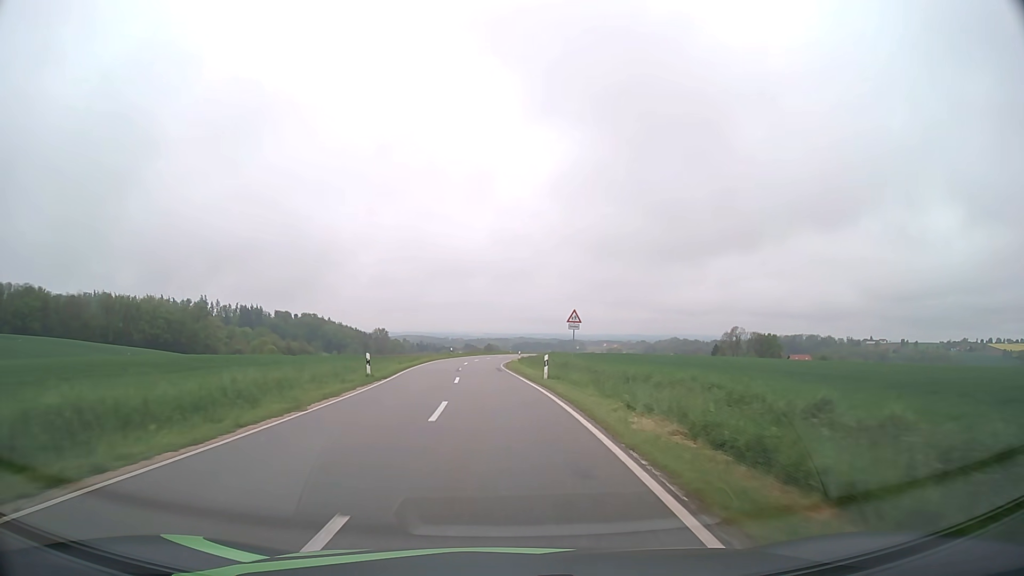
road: tertiary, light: Day
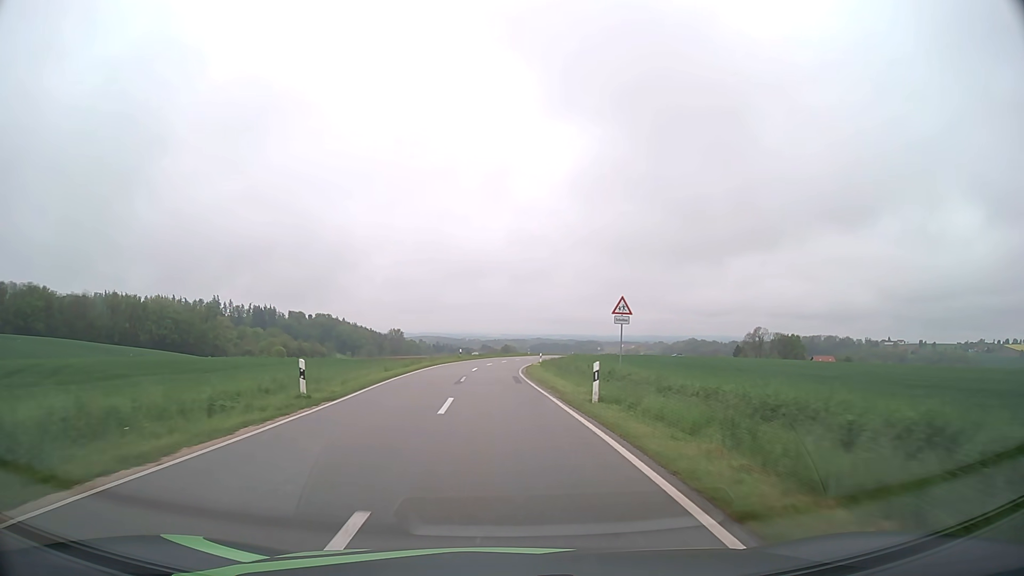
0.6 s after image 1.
(-0.1, +10.7) m; -1°
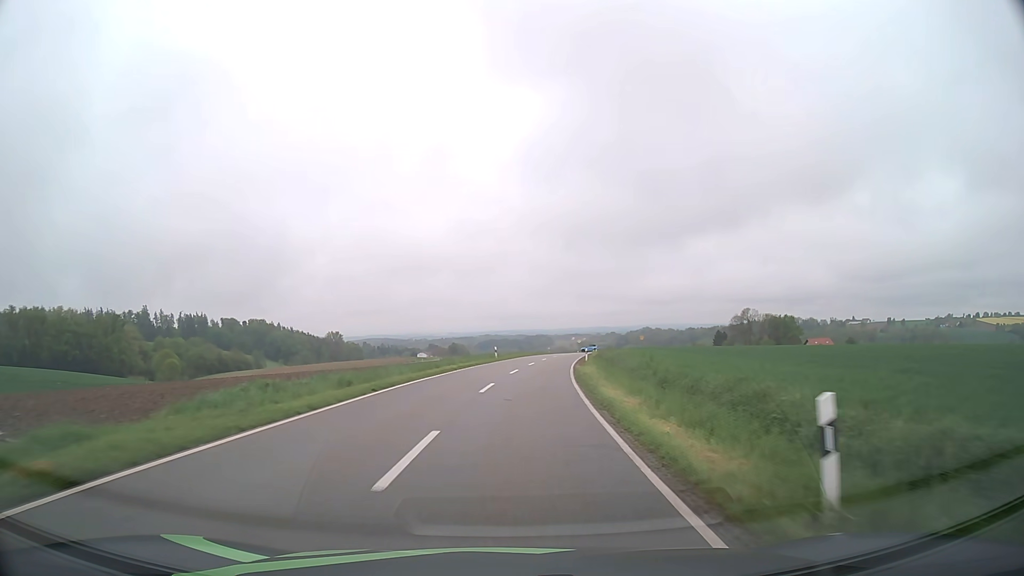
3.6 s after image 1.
(-0.1, +55.5) m; +4°
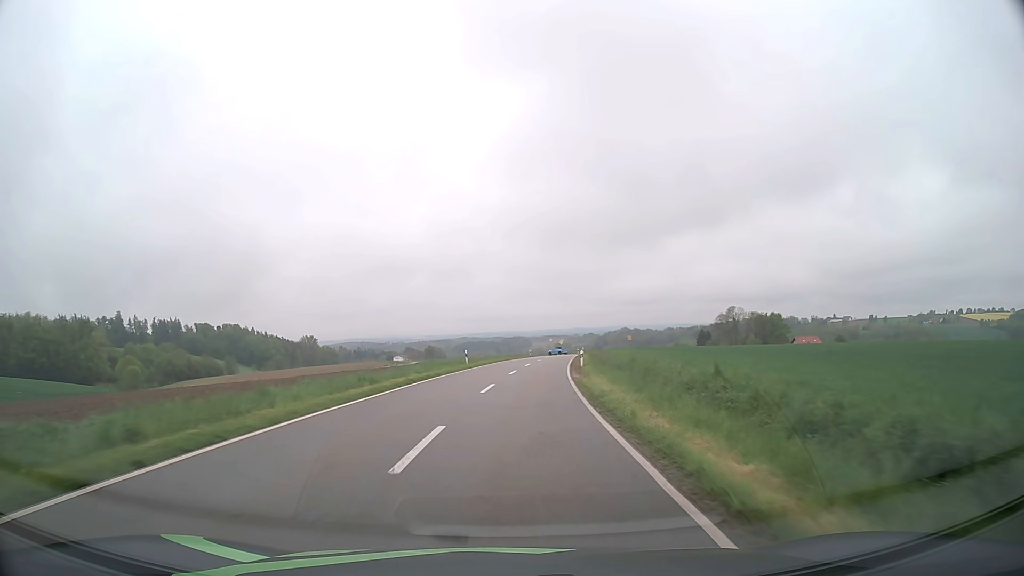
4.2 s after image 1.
(+0.2, +11.4) m; +2°
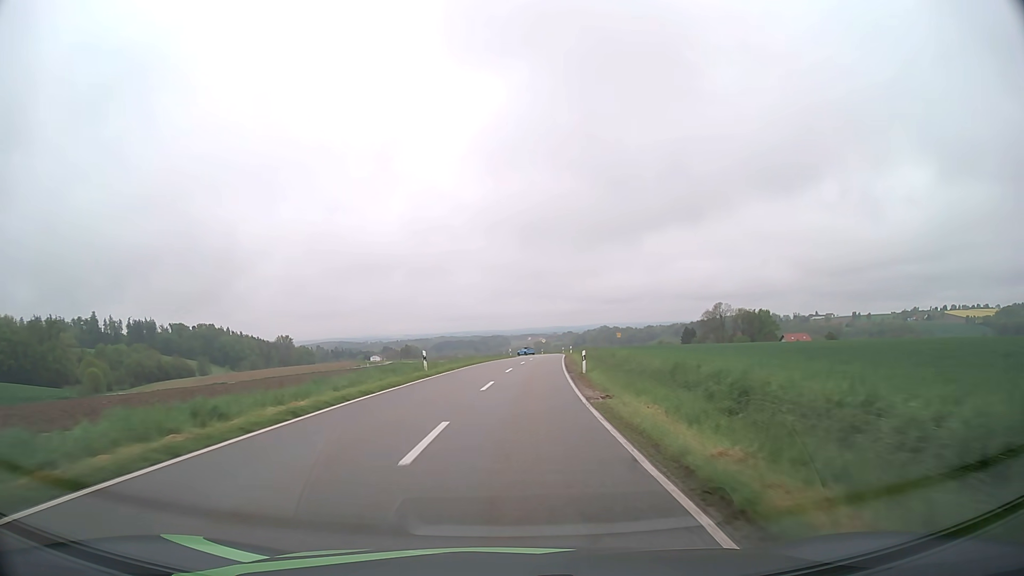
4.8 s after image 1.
(+0.2, +11.6) m; +2°
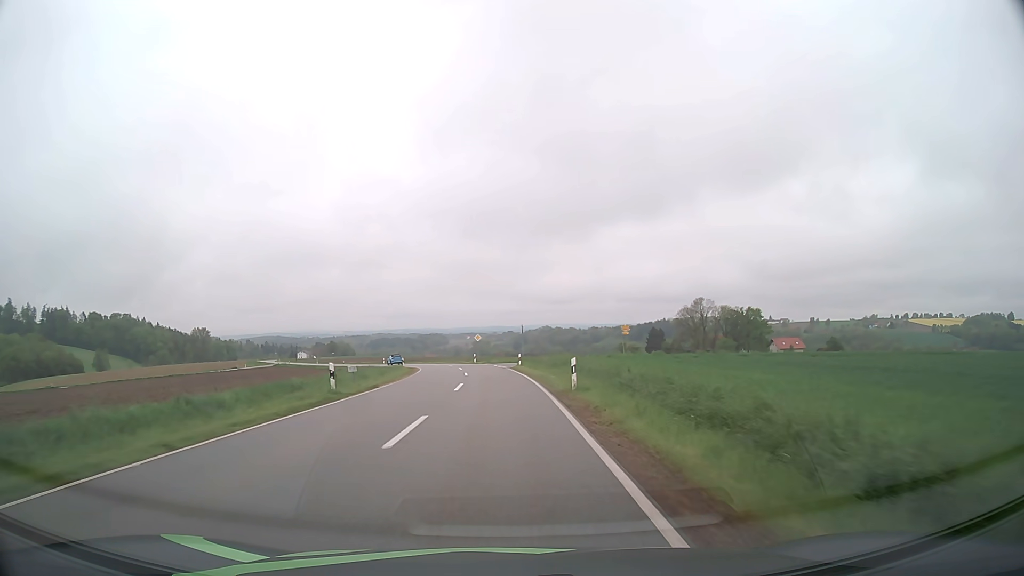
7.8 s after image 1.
(+3.7, +59.0) m; +5°
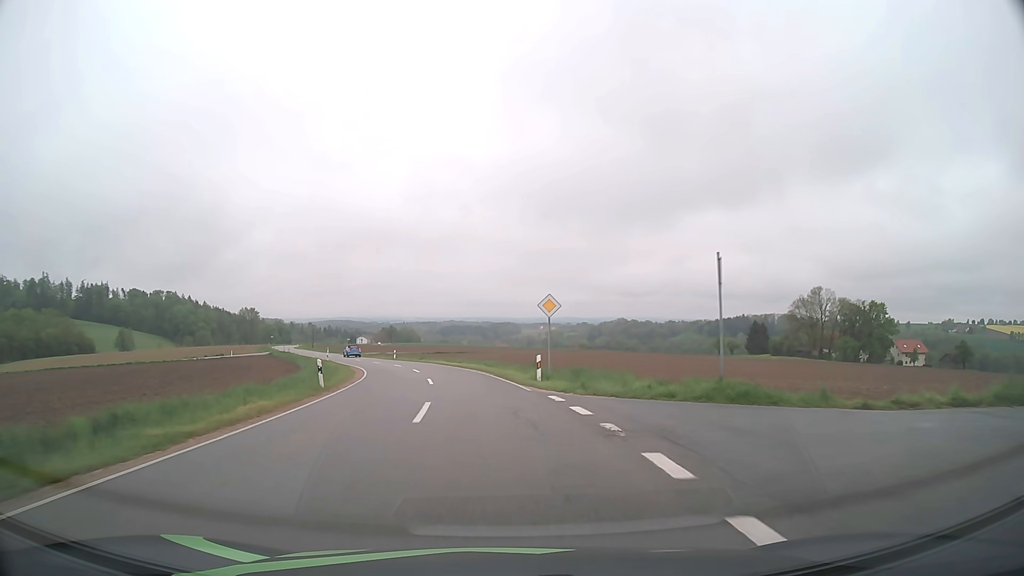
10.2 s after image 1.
(-1.6, +45.8) m; -6°
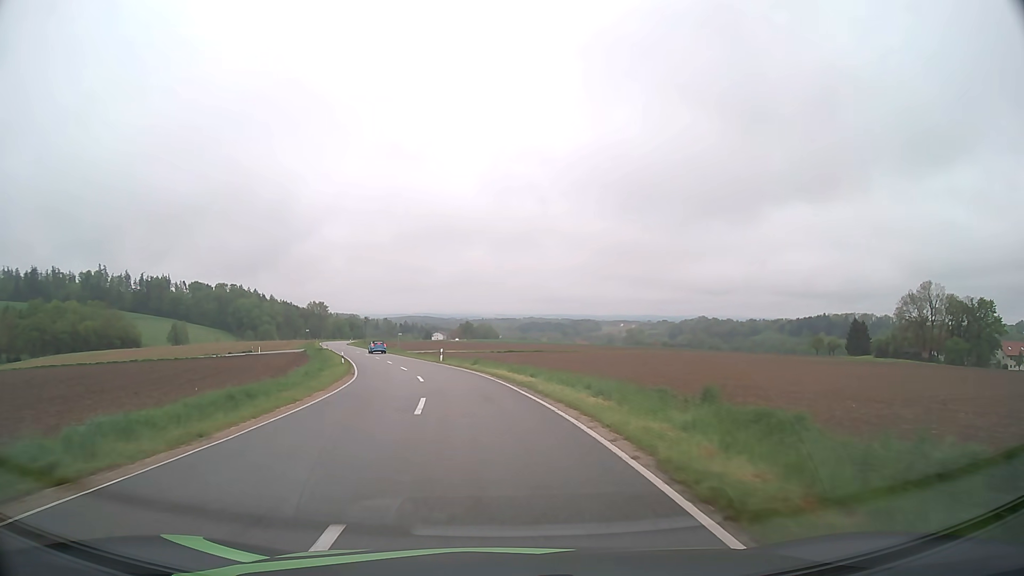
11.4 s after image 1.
(-1.2, +22.3) m; -7°
(0, +10) (-1, +20) (-3, +30) (-4, +40) (-7, +49) (-10, +59) (-13, +69) (-16, +78) (-19, +88) (-22, +97) m
